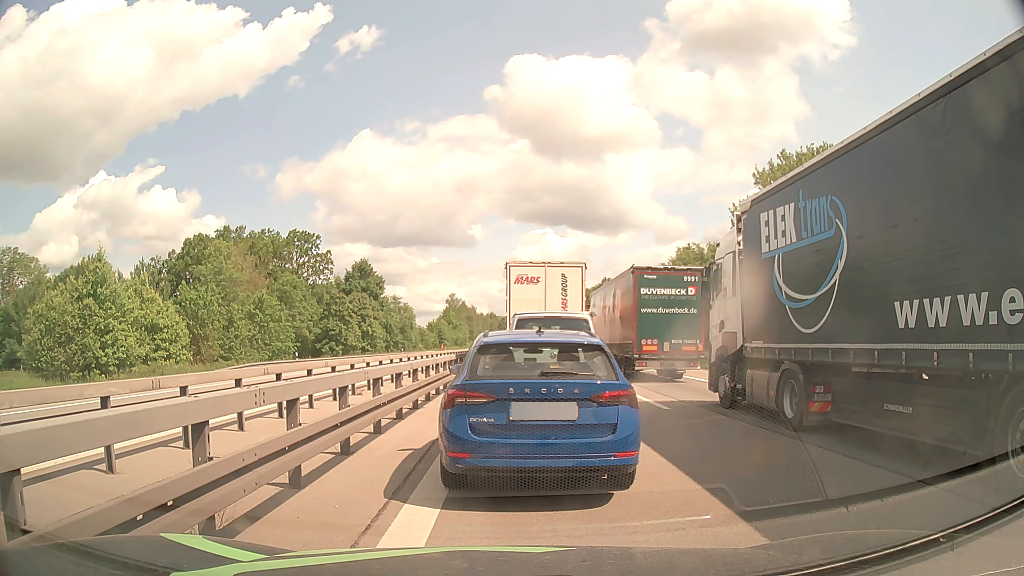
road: motorway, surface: asphalt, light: Day
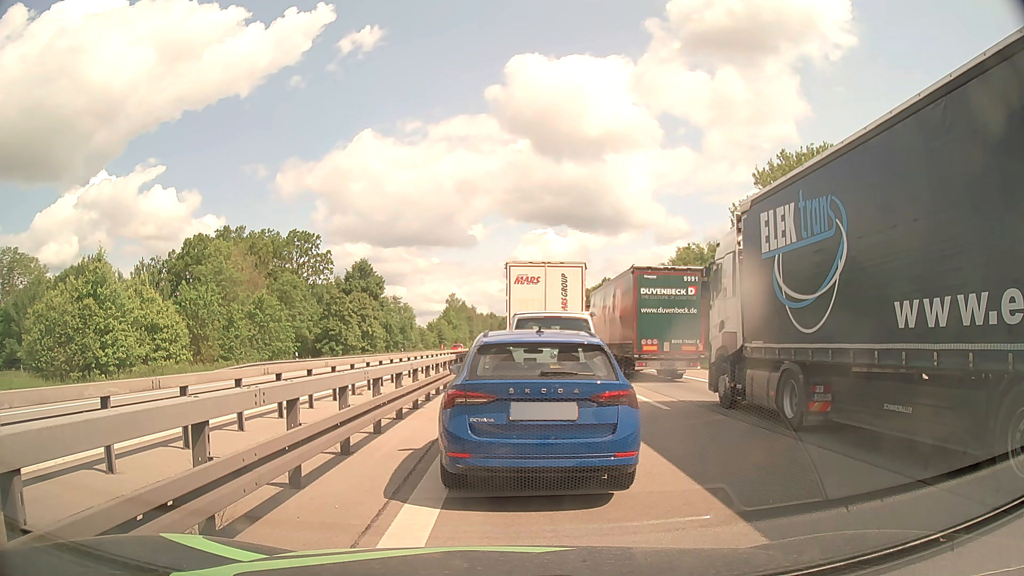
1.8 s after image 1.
(0.0, 0.0) m; 0°
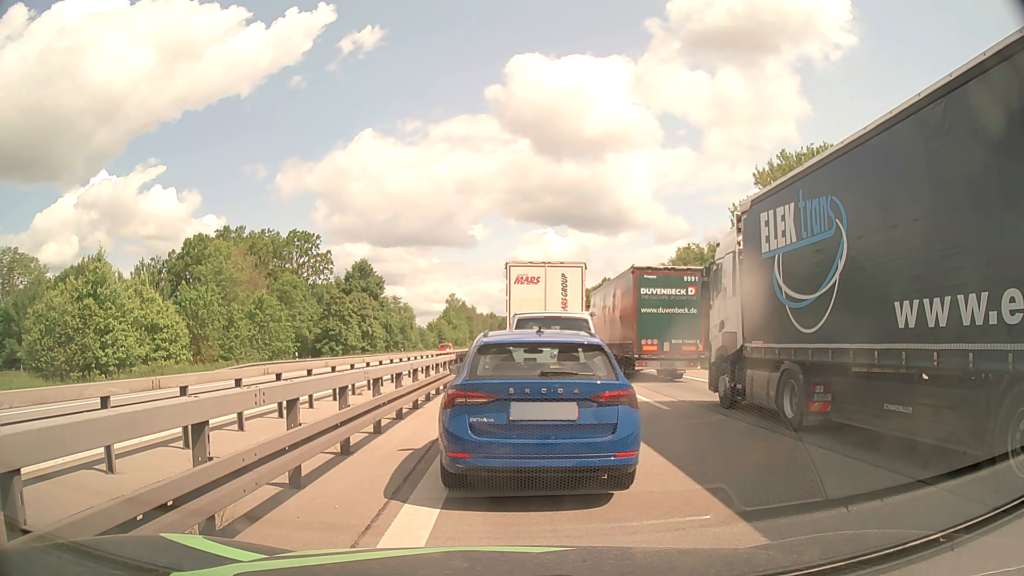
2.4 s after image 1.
(0.0, 0.0) m; 0°
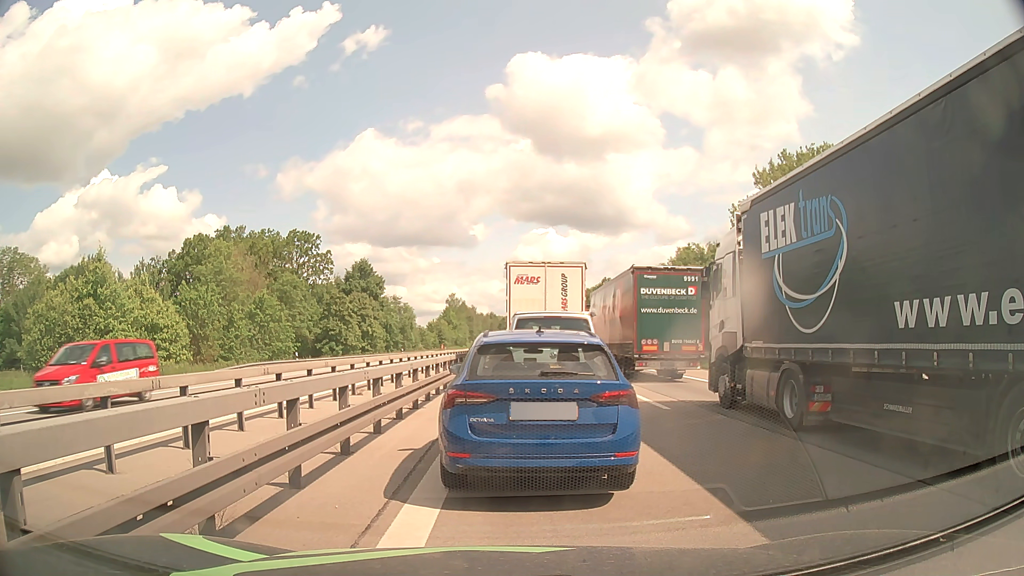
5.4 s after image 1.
(0.0, 0.0) m; 0°
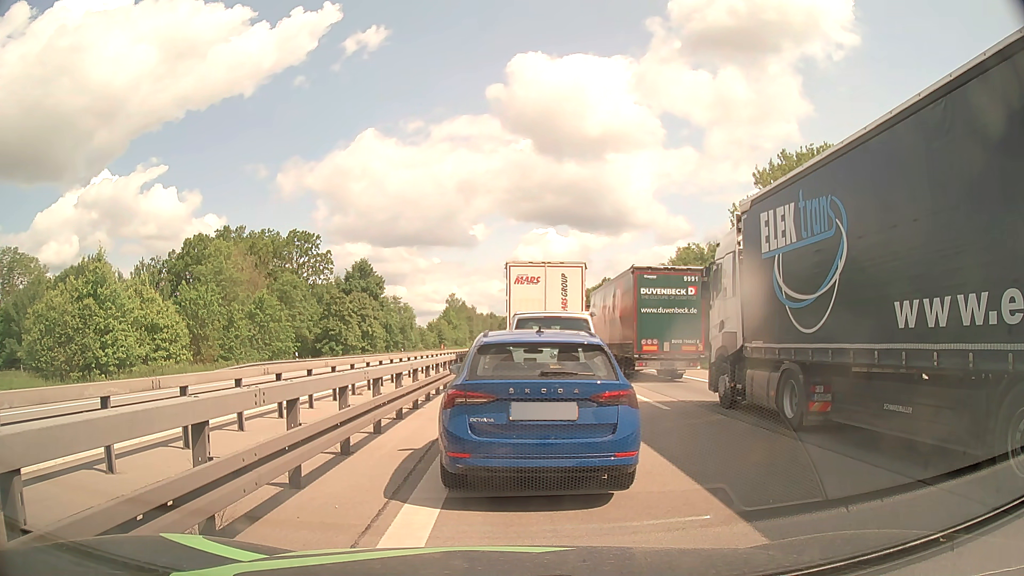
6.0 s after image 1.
(0.0, 0.0) m; 0°
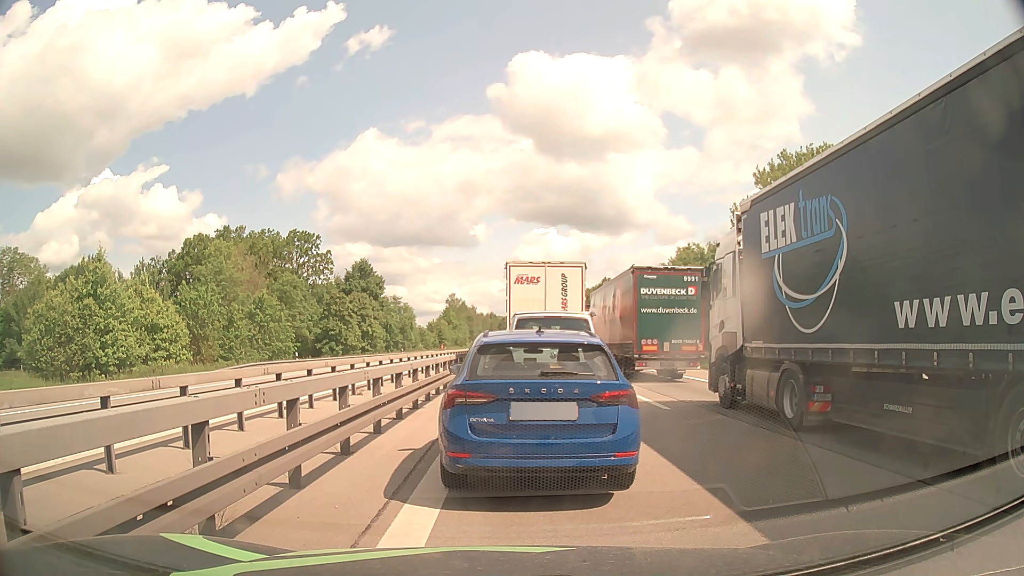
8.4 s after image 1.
(0.0, 0.0) m; 0°
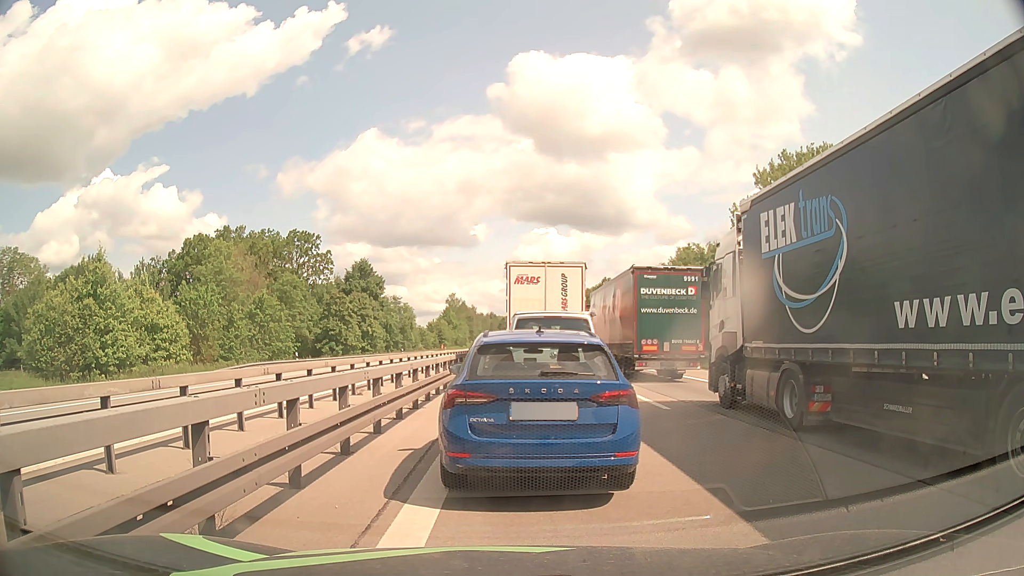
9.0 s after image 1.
(0.0, 0.0) m; 0°
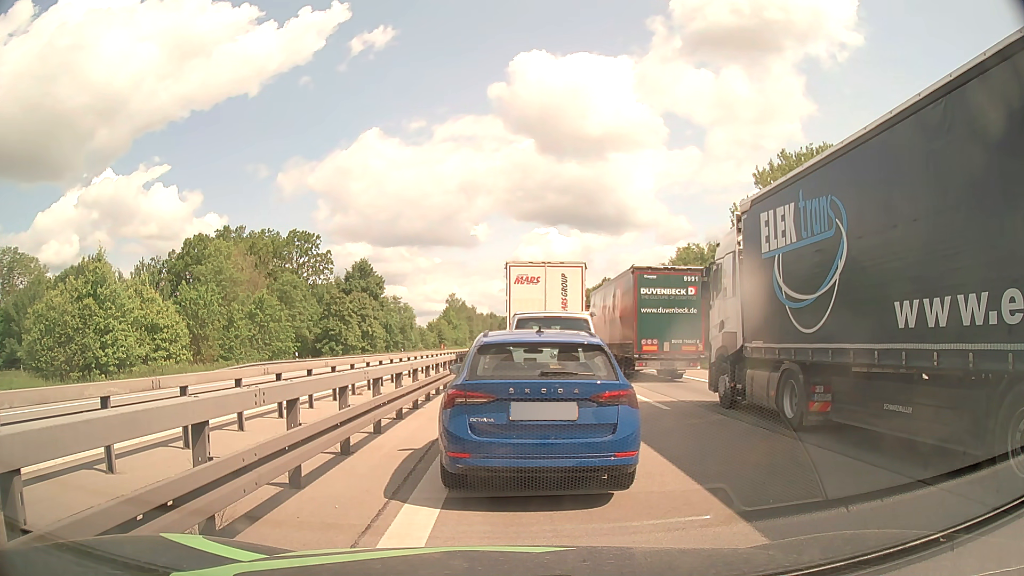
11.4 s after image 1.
(0.0, 0.0) m; 0°
